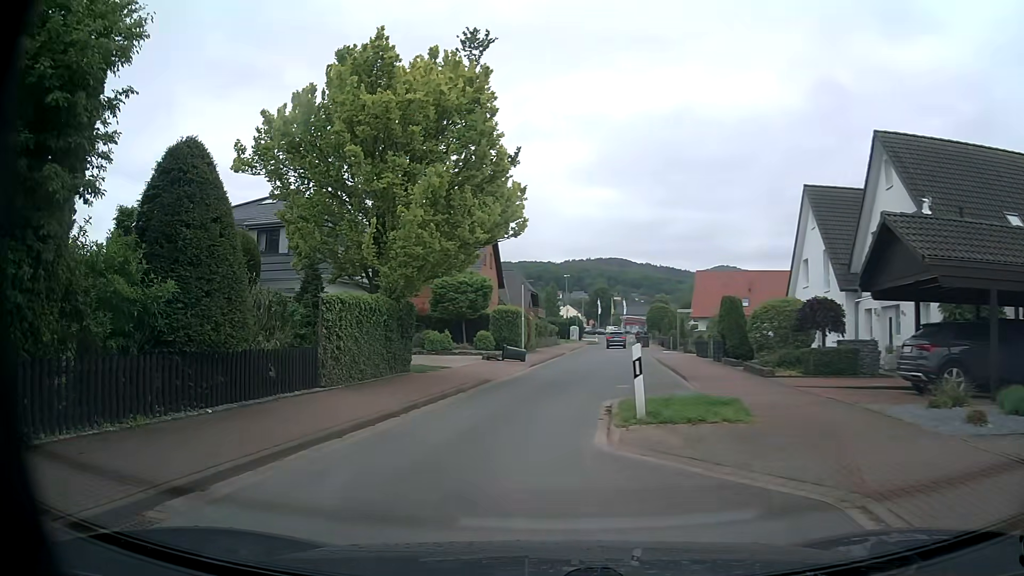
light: Day
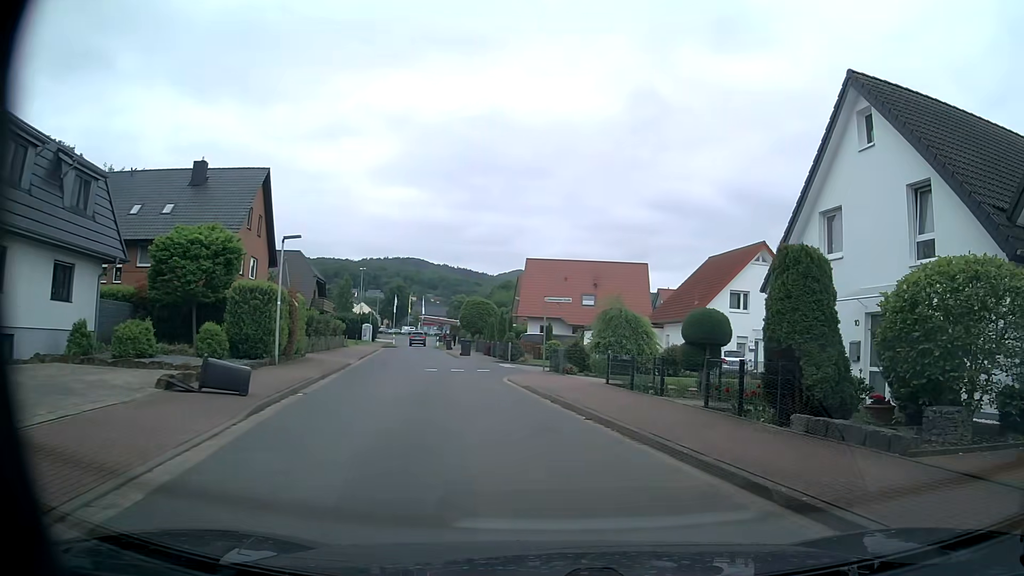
(+0.3, +17.9) m; +18°
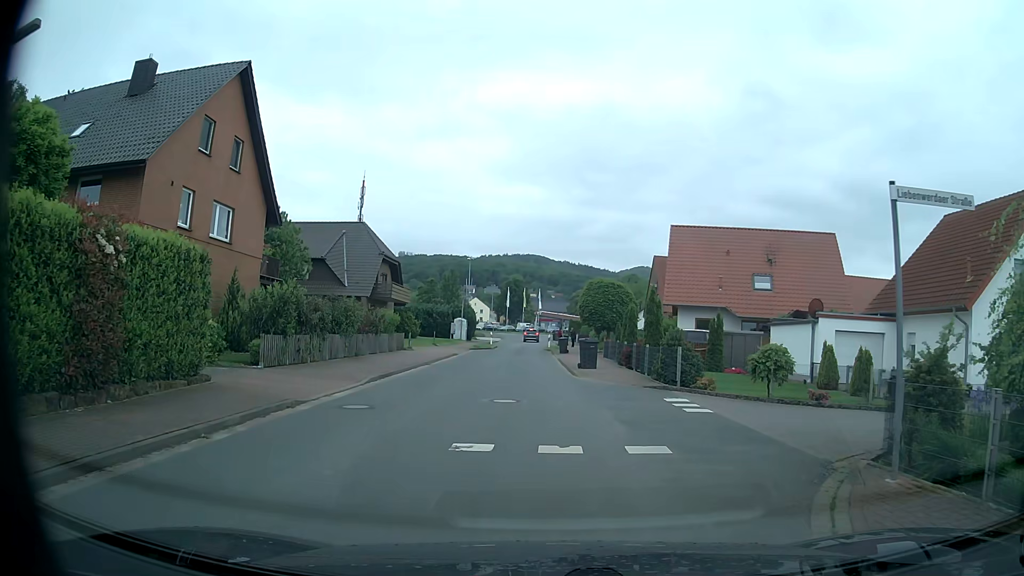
(-2.0, +18.1) m; -11°
(0, +10) (0, +20) (-1, +30) (-2, +40) (-2, +50) (-2, +60) (-2, +70) (-2, +80) (-2, +90) (-1, +100) m
